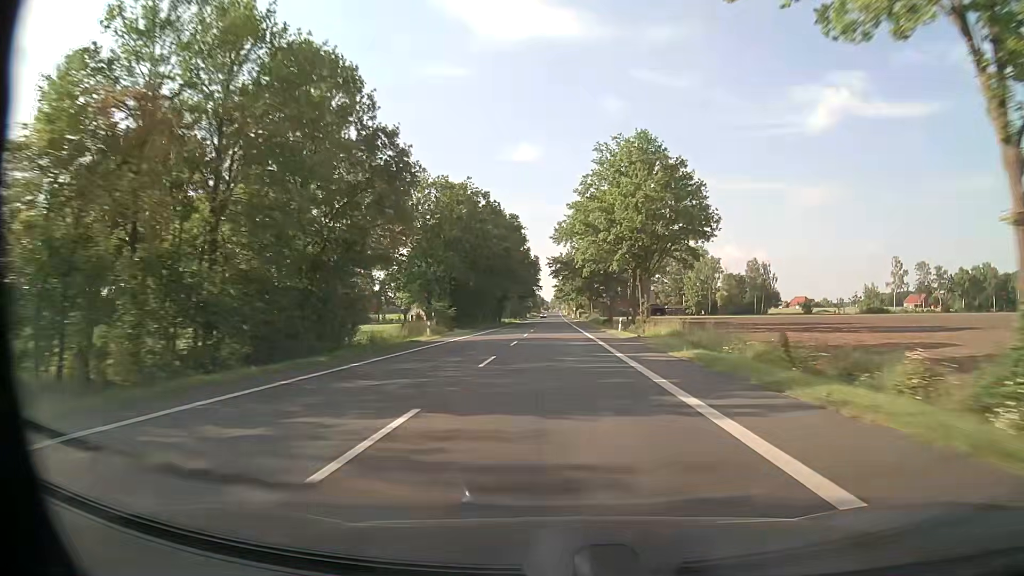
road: primary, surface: asphalt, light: Day
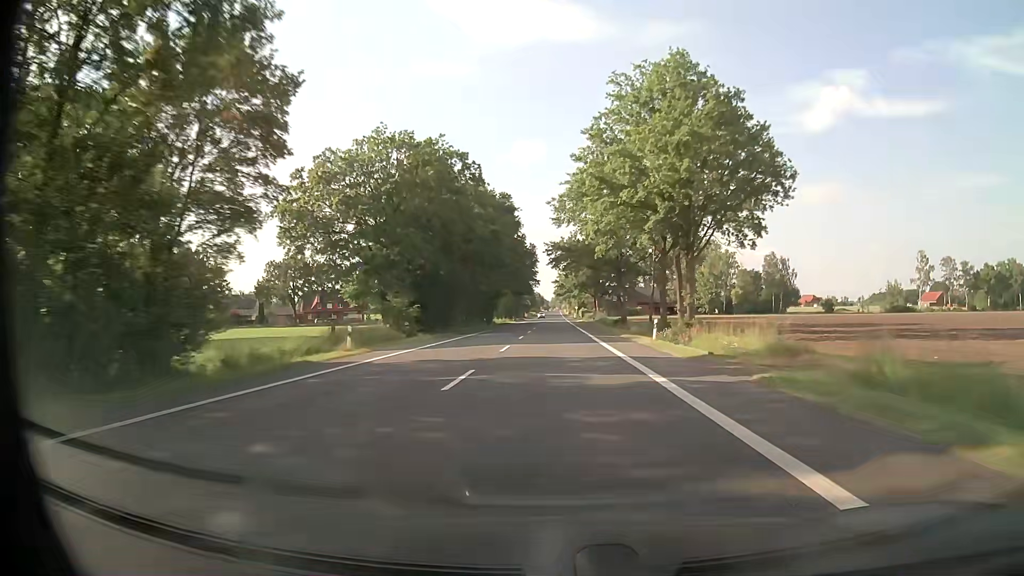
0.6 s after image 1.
(0.0, +17.4) m; 0°
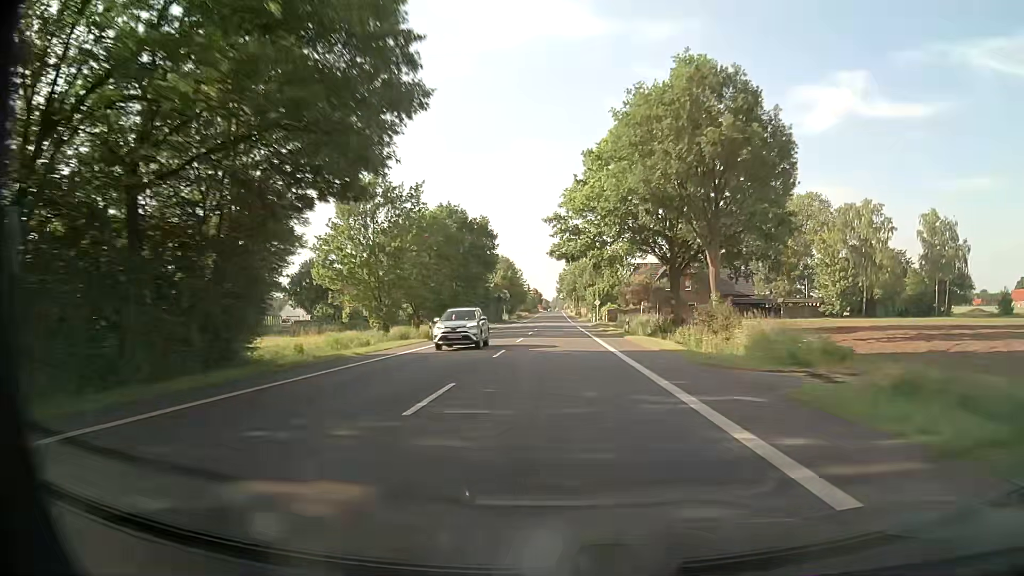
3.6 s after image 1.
(+0.1, +87.2) m; 0°
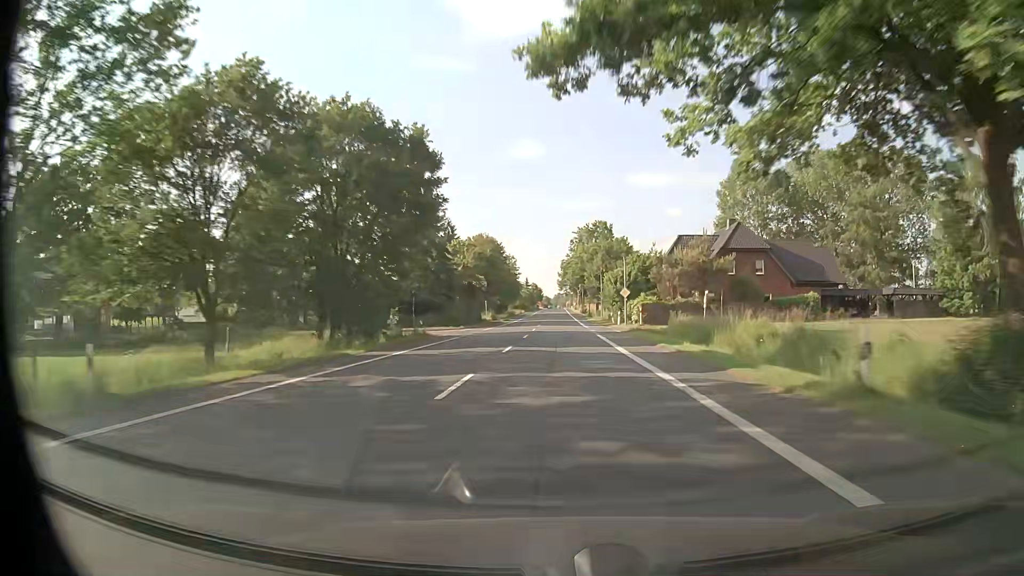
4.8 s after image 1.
(-0.1, +34.5) m; 0°
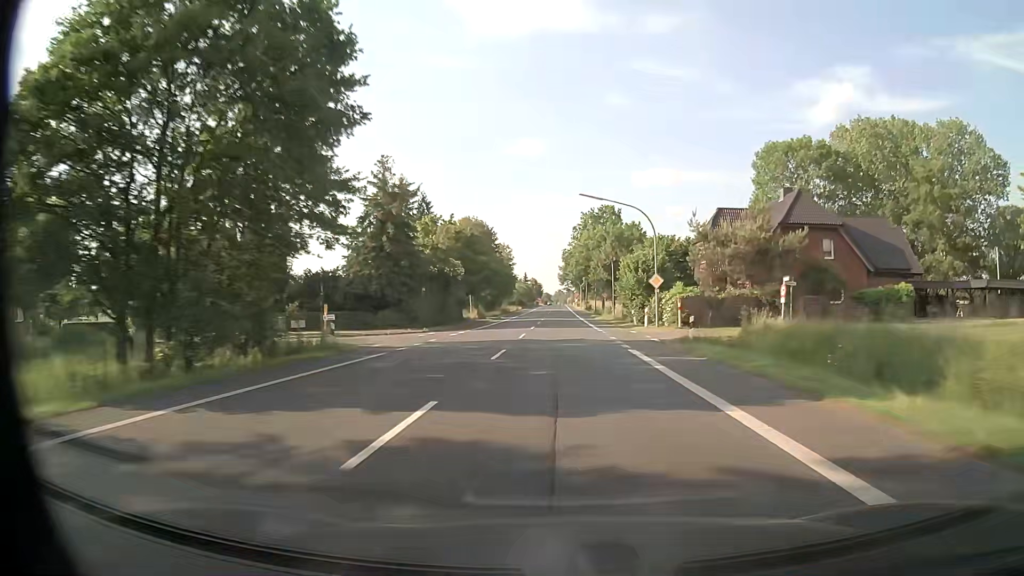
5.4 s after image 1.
(0.0, +16.6) m; 0°
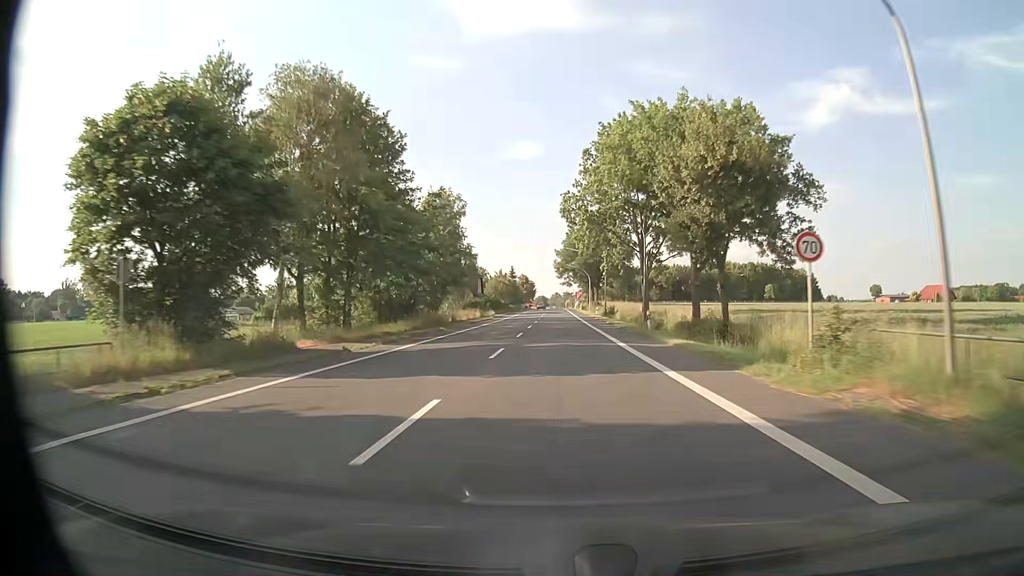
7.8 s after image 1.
(+0.3, +59.0) m; 0°
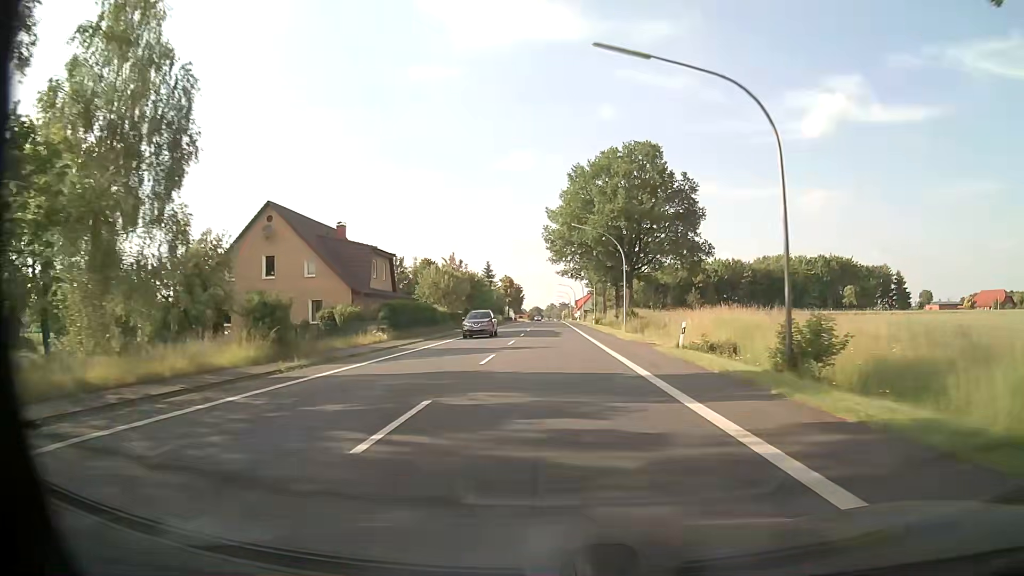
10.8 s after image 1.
(+0.2, +58.7) m; 0°
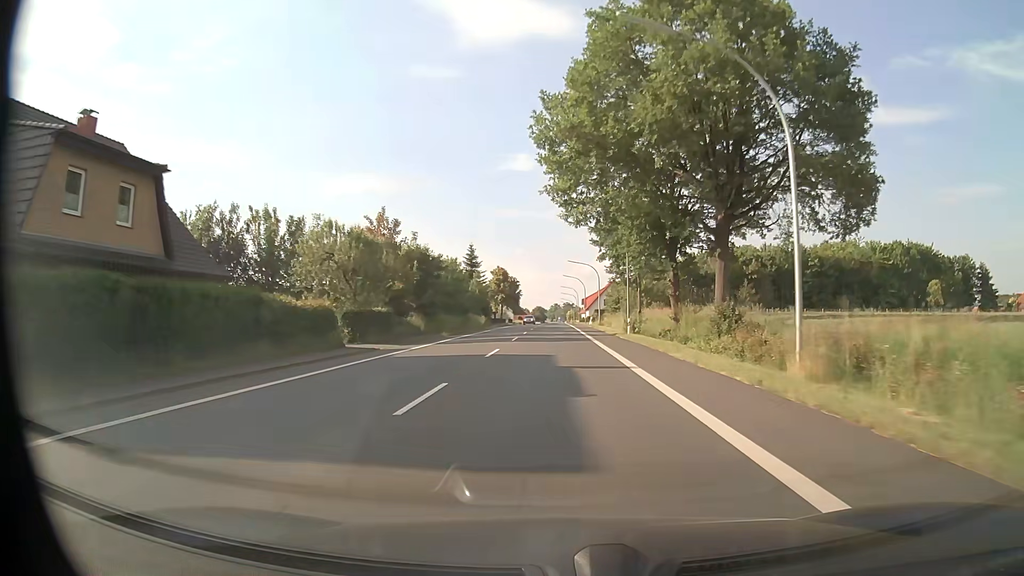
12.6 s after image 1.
(0.0, +33.8) m; 0°
(0, +10) (0, +20) (0, +30) (0, +40) (0, +50) (0, +60) (0, +70) (0, +80) (0, +90) (0, +100) m
